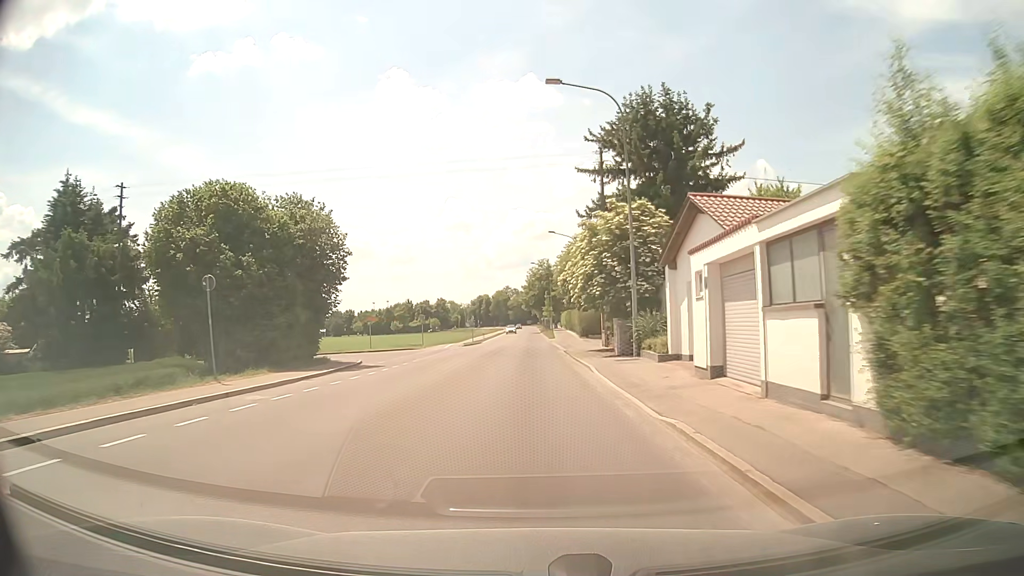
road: tertiary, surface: asphalt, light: Day
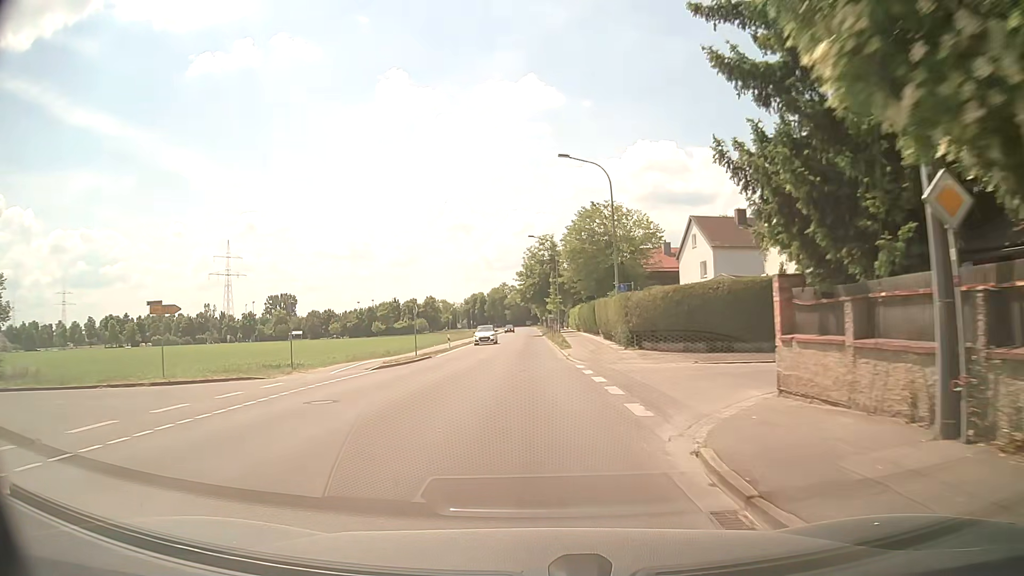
(-0.1, +31.2) m; 0°
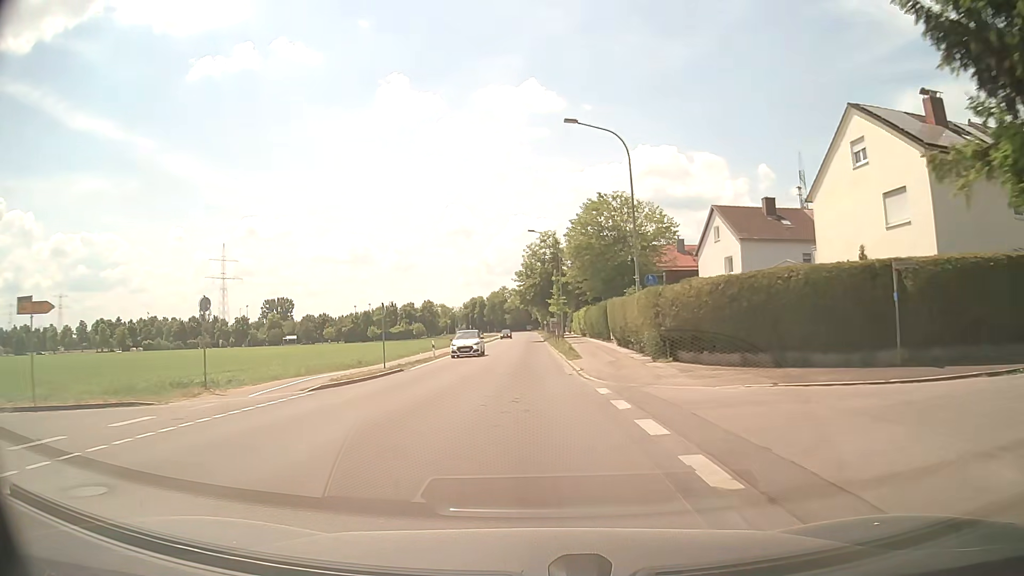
(0.0, +7.5) m; 0°
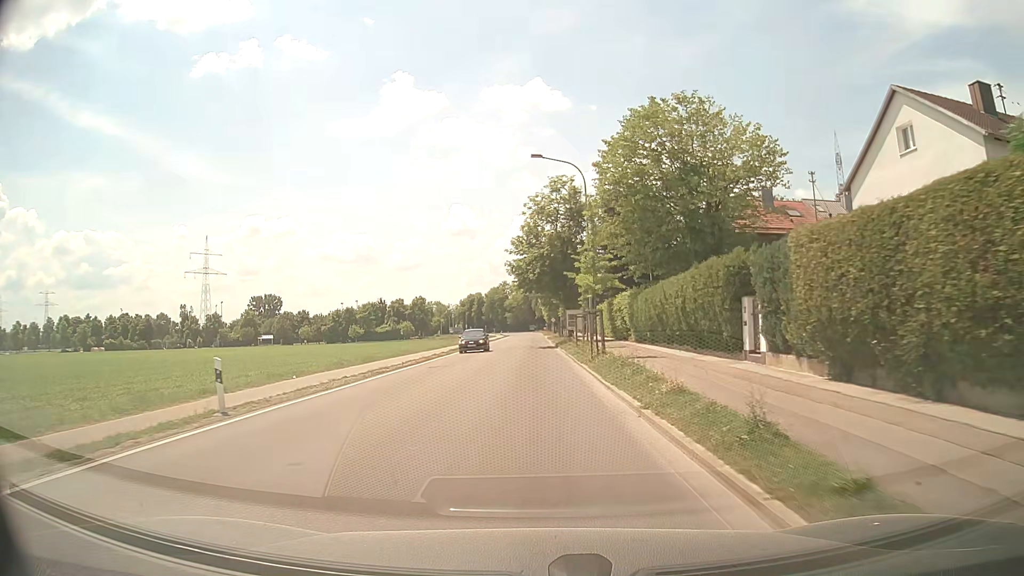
(-0.3, +28.0) m; 0°
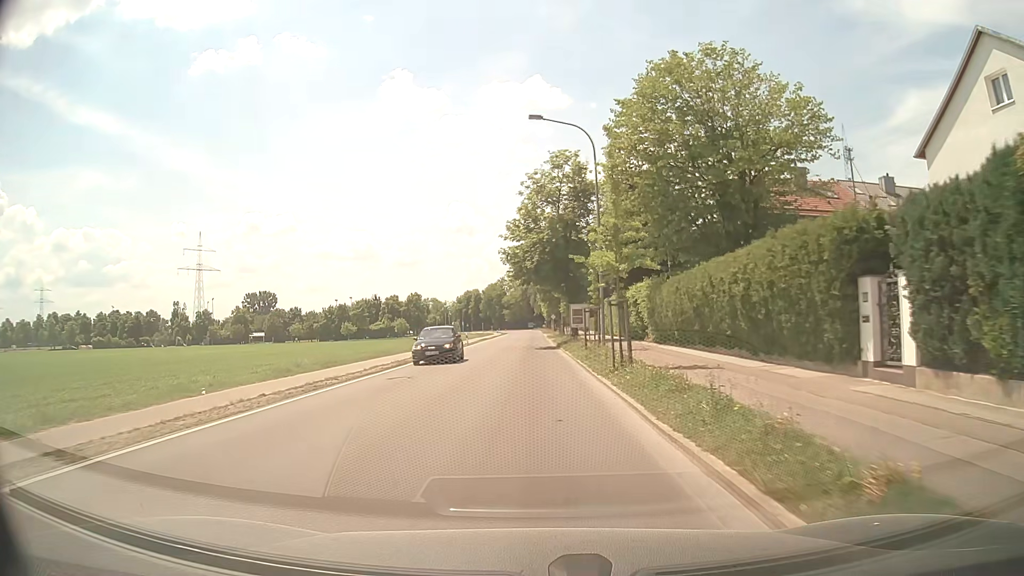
(0.0, +6.7) m; 0°
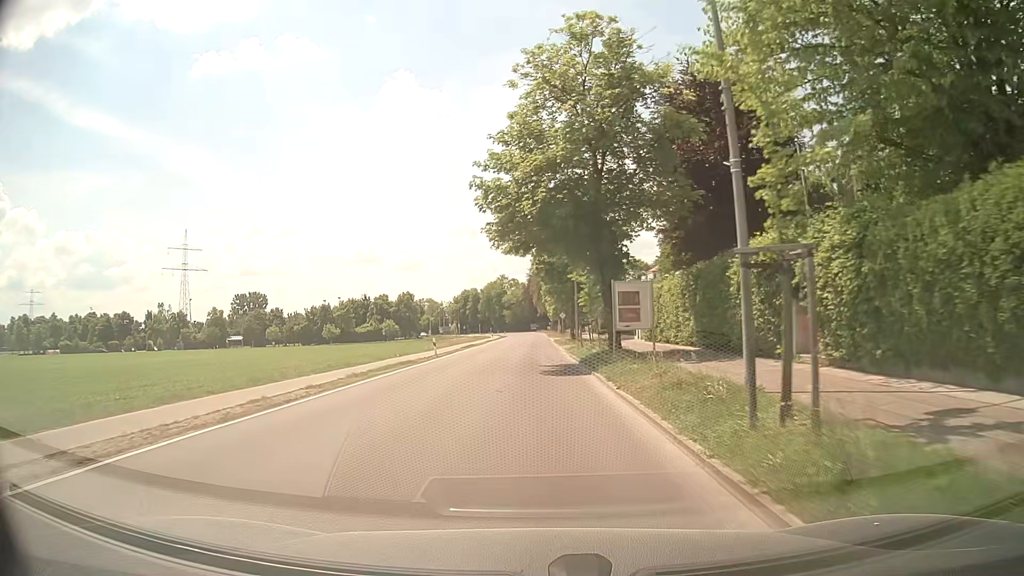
(-0.1, +20.2) m; 0°
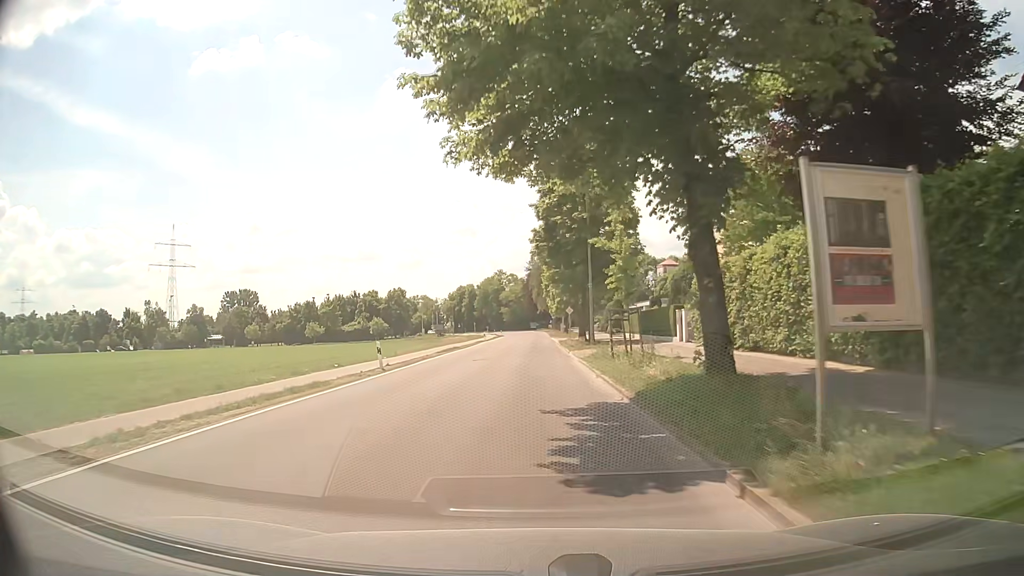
(-0.1, +13.5) m; 0°
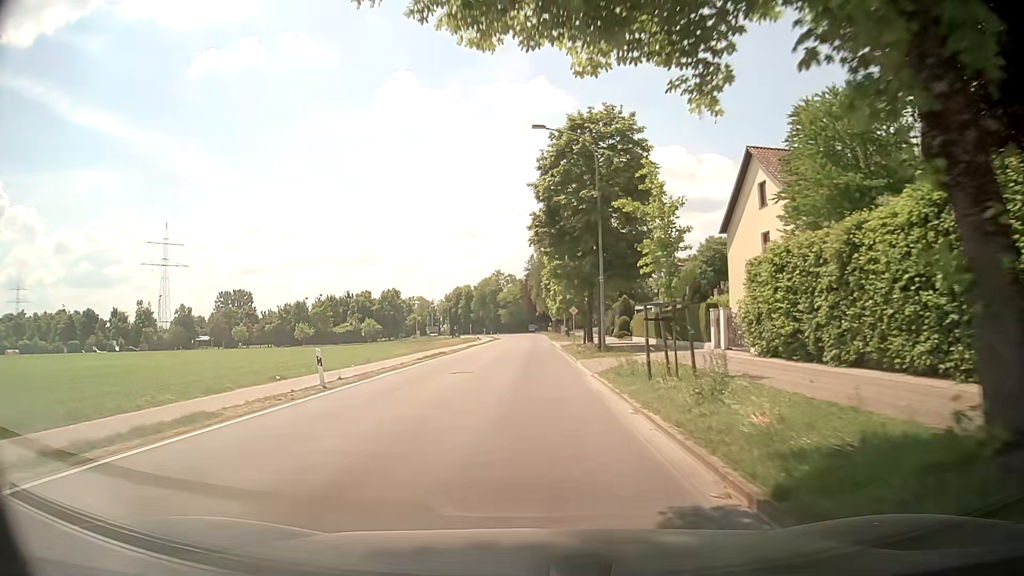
(-0.1, +6.8) m; 0°
(0, +10) (0, +20) (0, +30) (0, +40) (0, +50) (0, +60) (0, +70) (0, +80) (0, +90) (0, +100) m
